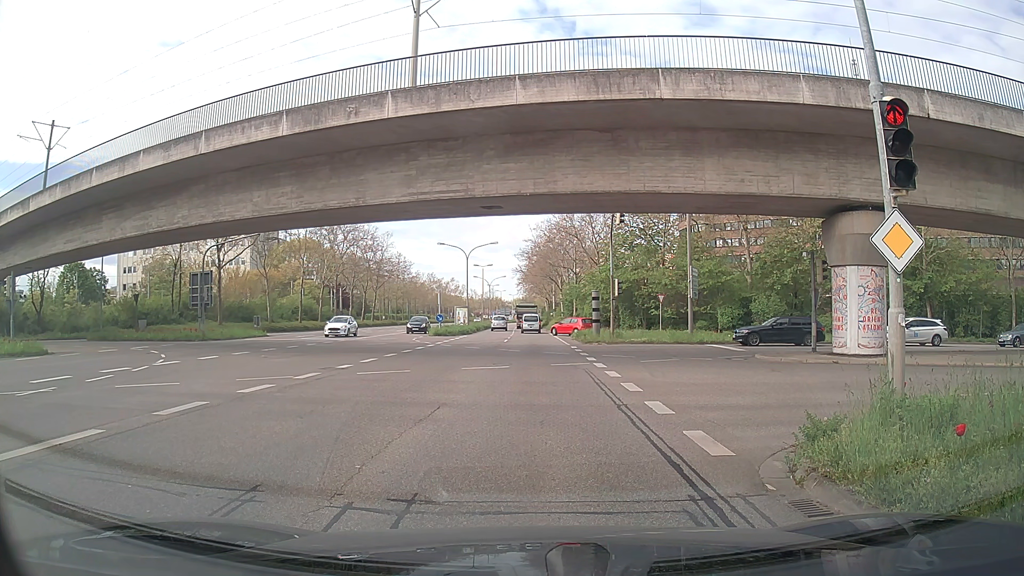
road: secondary_link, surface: asphalt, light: Day
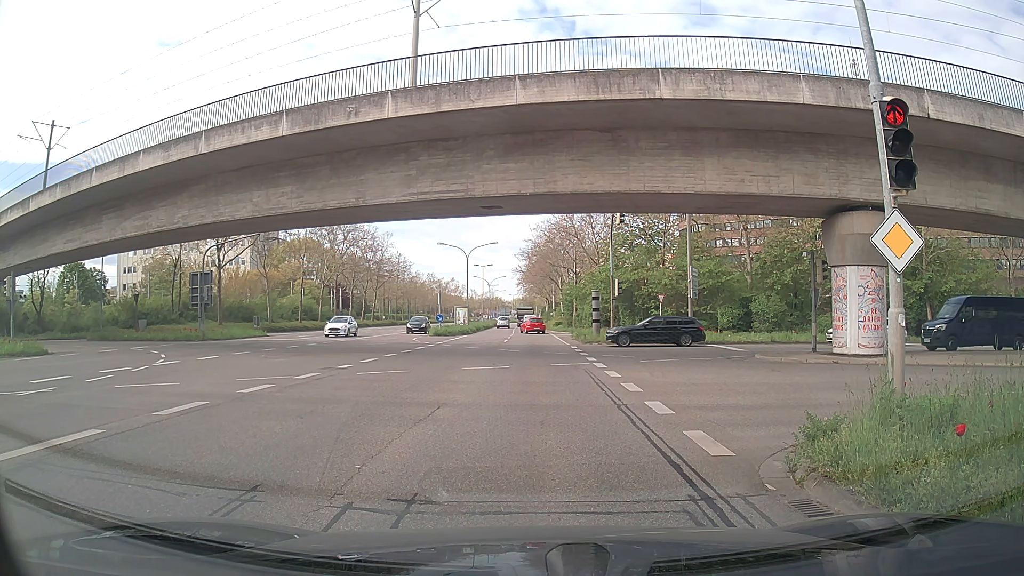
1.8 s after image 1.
(0.0, 0.0) m; 0°
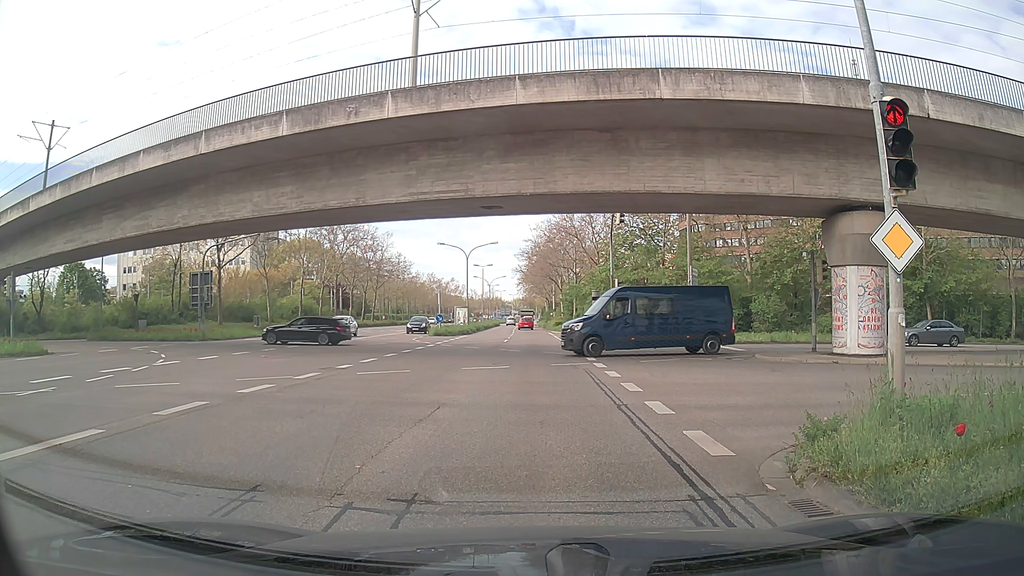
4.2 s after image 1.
(0.0, 0.0) m; 0°
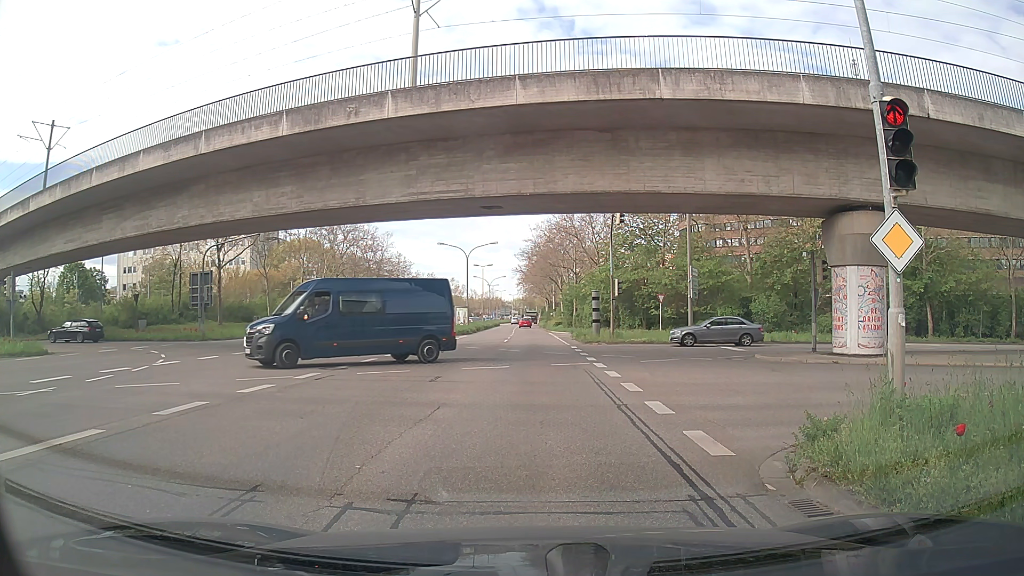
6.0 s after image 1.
(0.0, 0.0) m; 0°
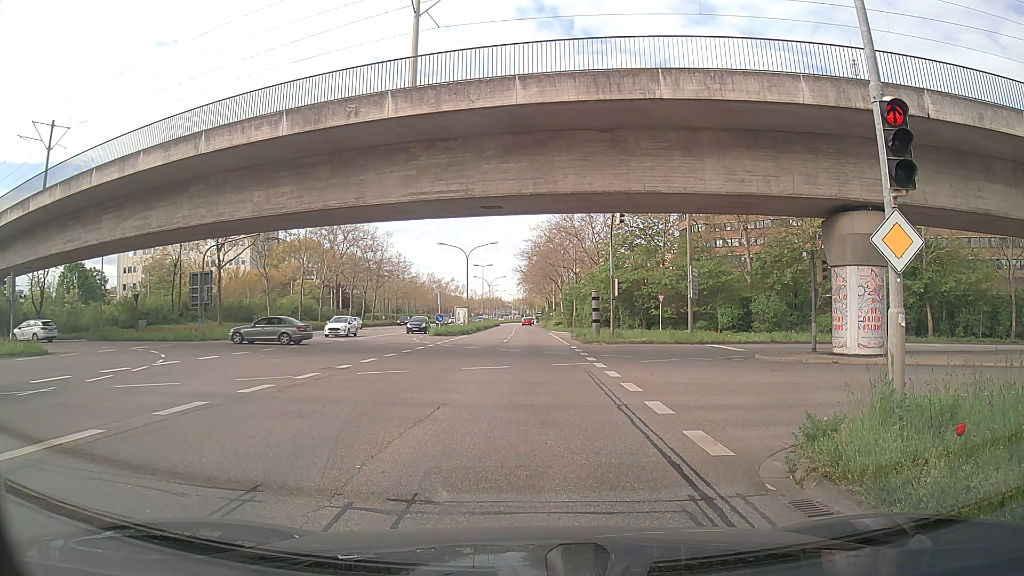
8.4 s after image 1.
(0.0, 0.0) m; 0°
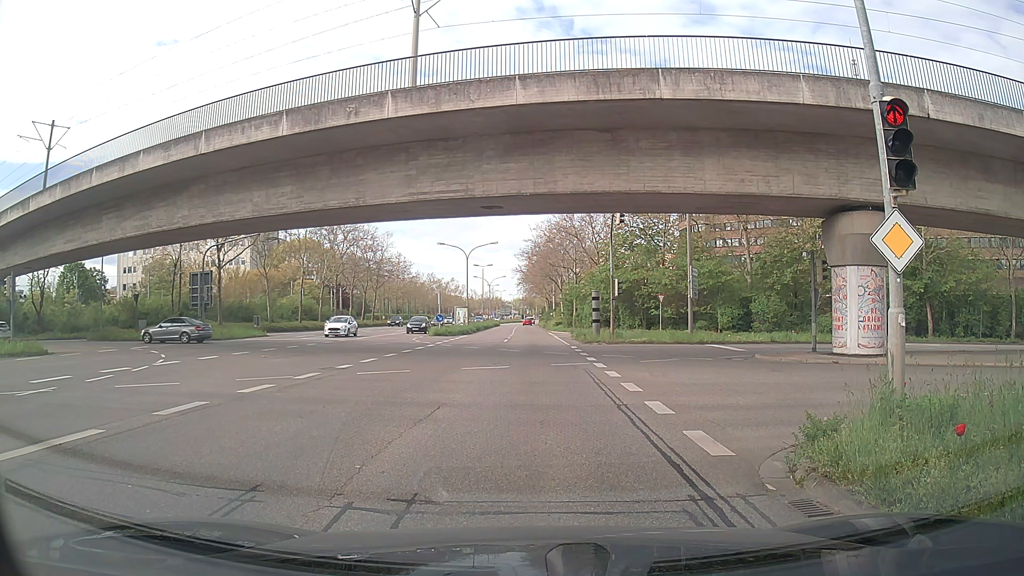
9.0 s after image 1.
(0.0, 0.0) m; 0°
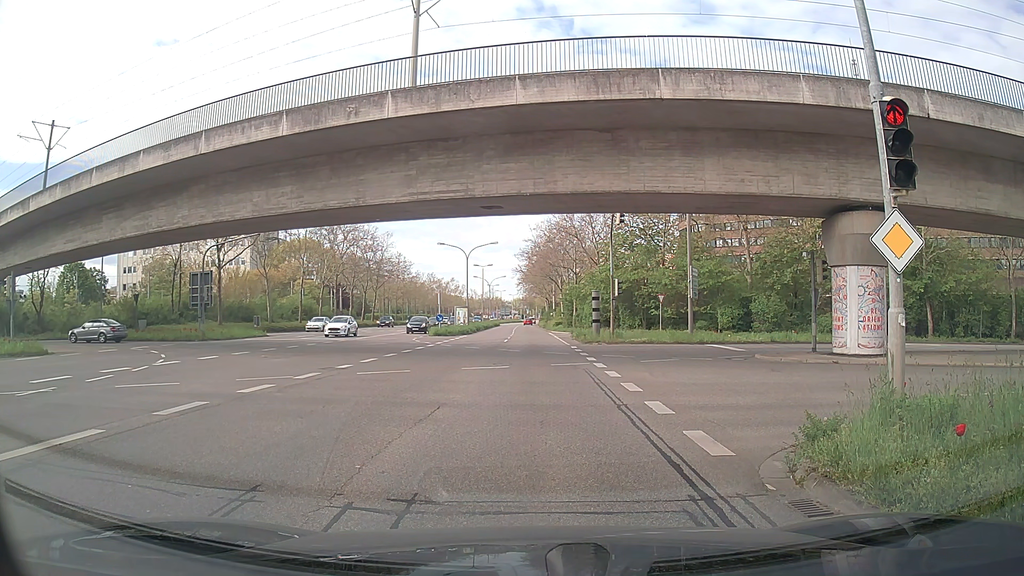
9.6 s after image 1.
(0.0, 0.0) m; 0°
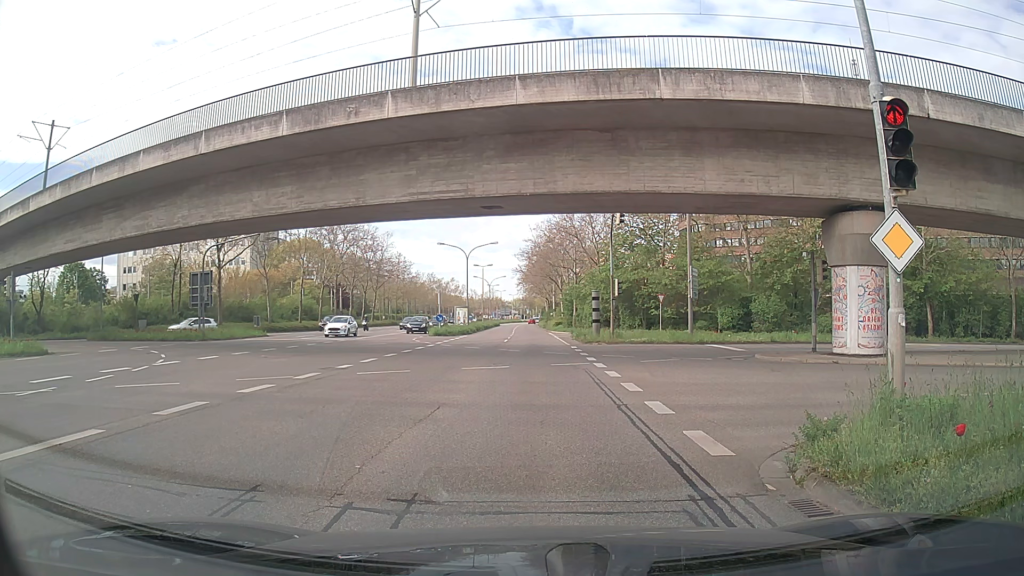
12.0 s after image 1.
(0.0, 0.0) m; 0°
(0, +10) (+1, +20) (+1, +30) (+1, +40) (+1, +50) (+1, +60) (+1, +70) (+1, +80) (+1, +90) (+1, +100) m
